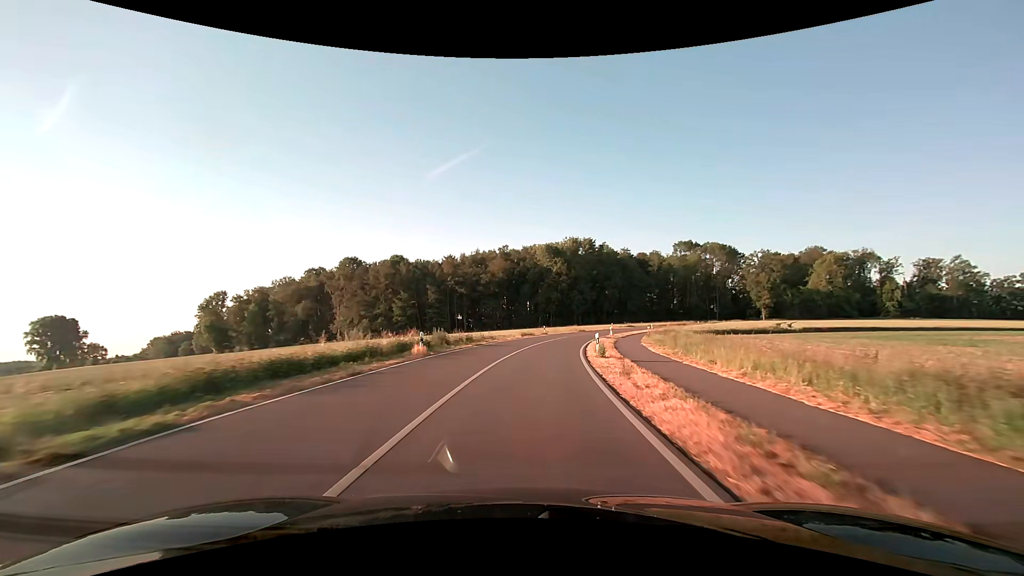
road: secondary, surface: asphalt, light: Day
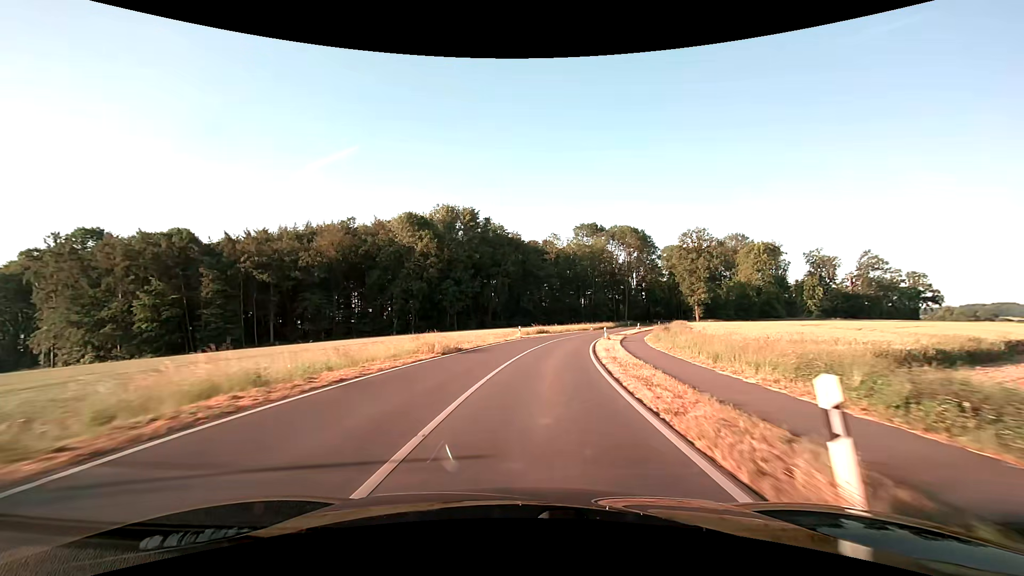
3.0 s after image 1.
(+6.3, +54.0) m; +14°
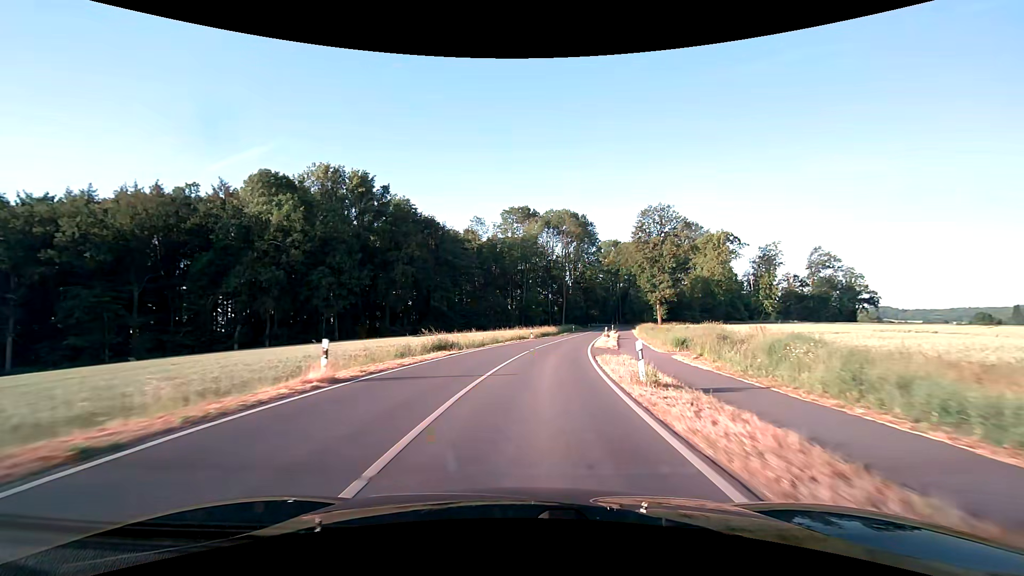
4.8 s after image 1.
(+2.5, +32.6) m; +8°
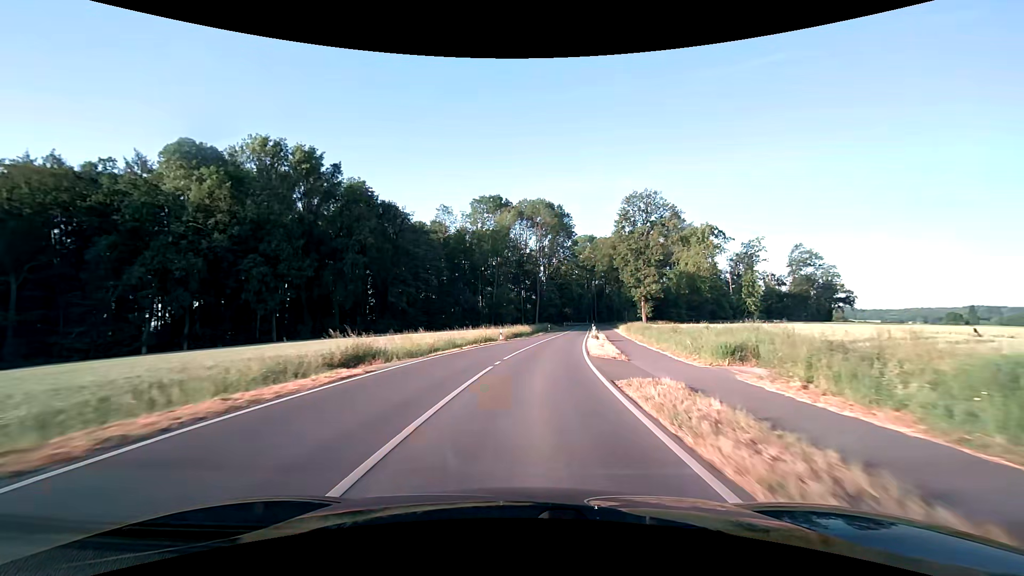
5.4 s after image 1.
(+0.3, +10.9) m; +3°
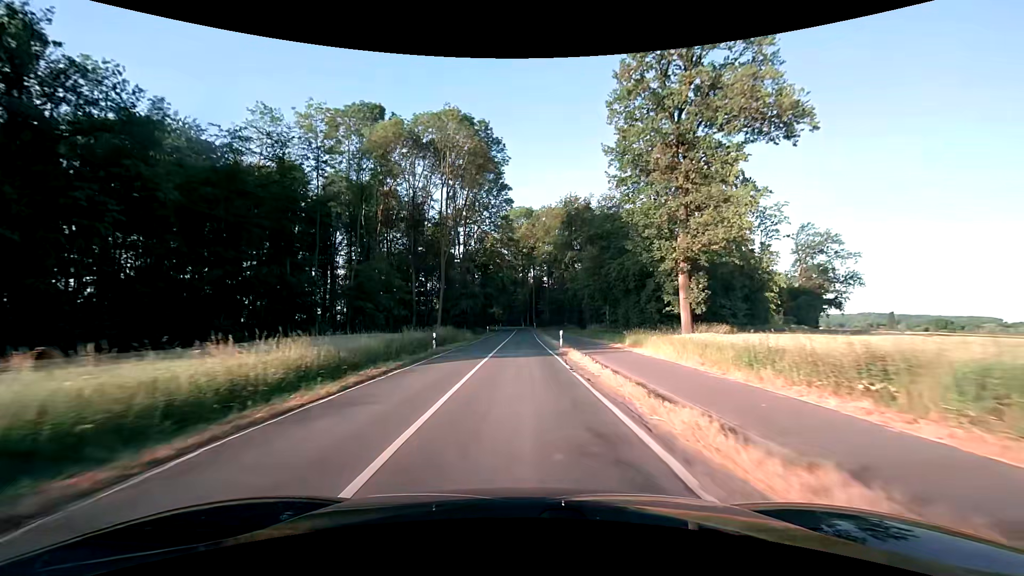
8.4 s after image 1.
(+5.1, +54.2) m; +8°
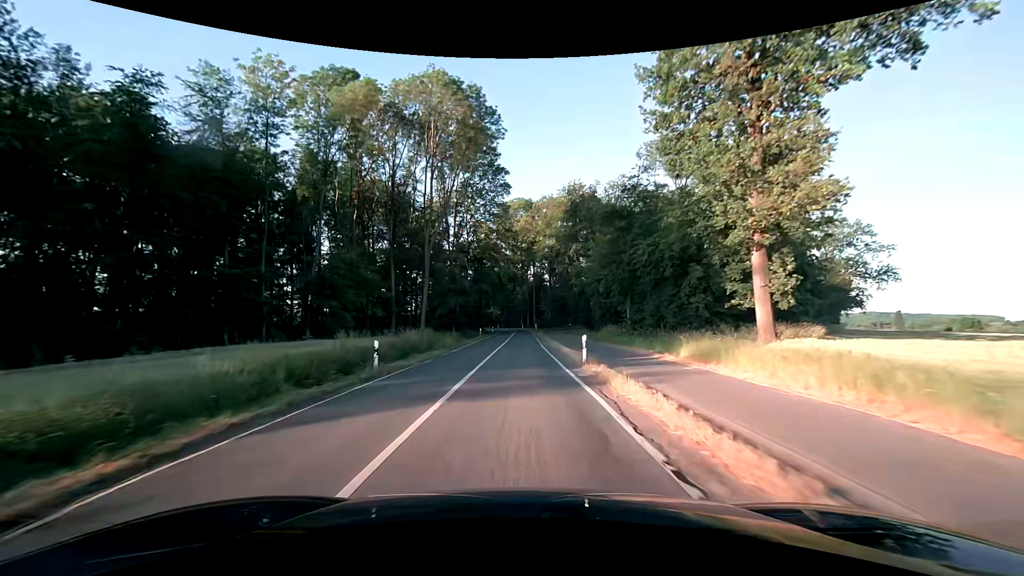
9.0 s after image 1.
(0.0, +10.9) m; 0°
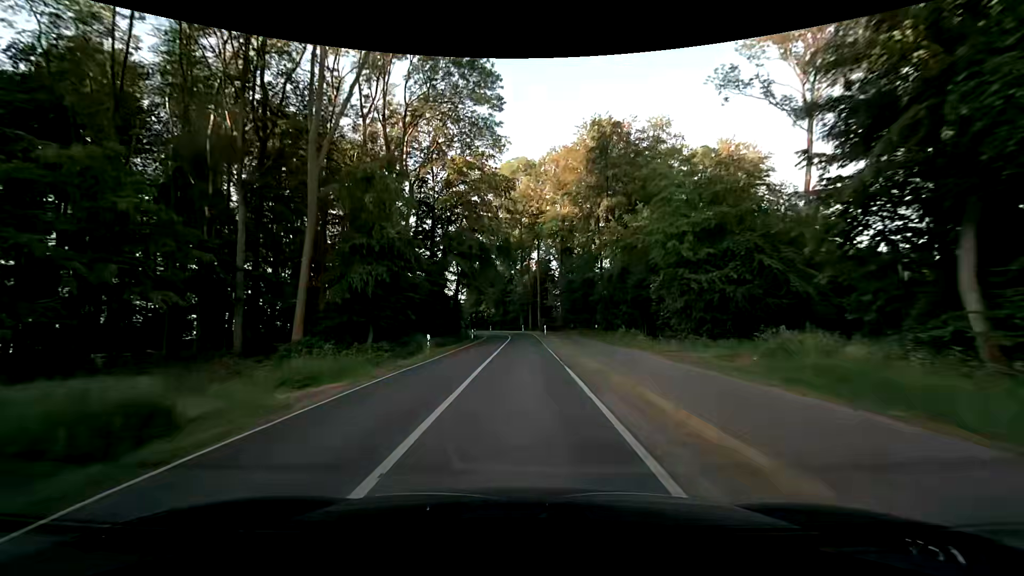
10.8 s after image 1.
(-0.2, +32.7) m; 0°
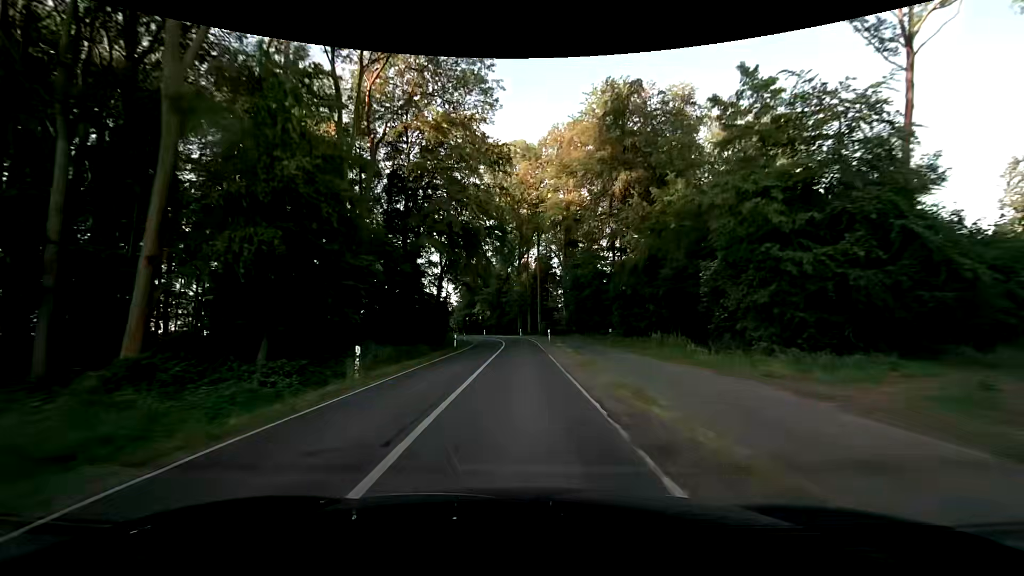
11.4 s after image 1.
(0.0, +10.9) m; +1°
